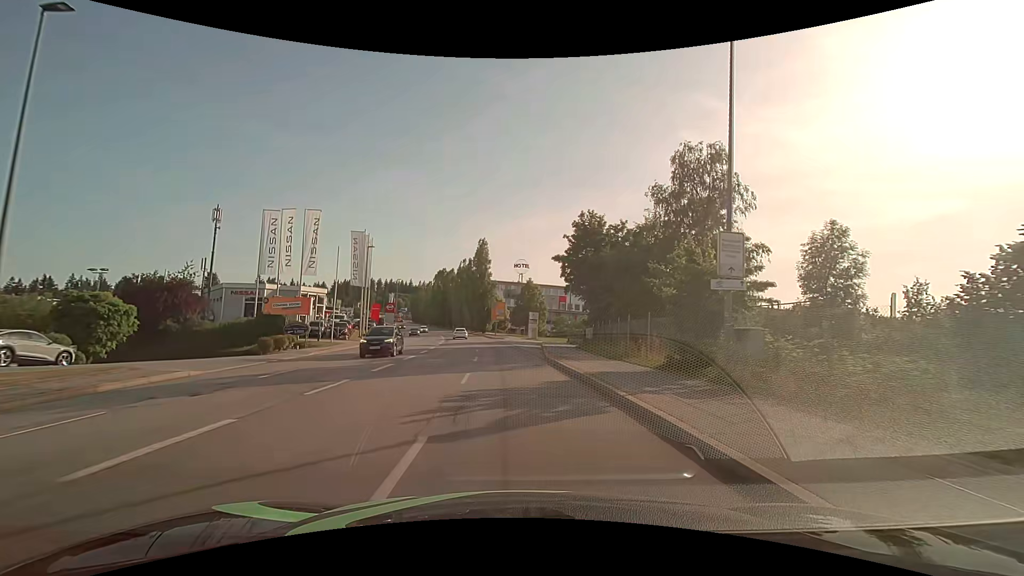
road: tertiary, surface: asphalt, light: Day
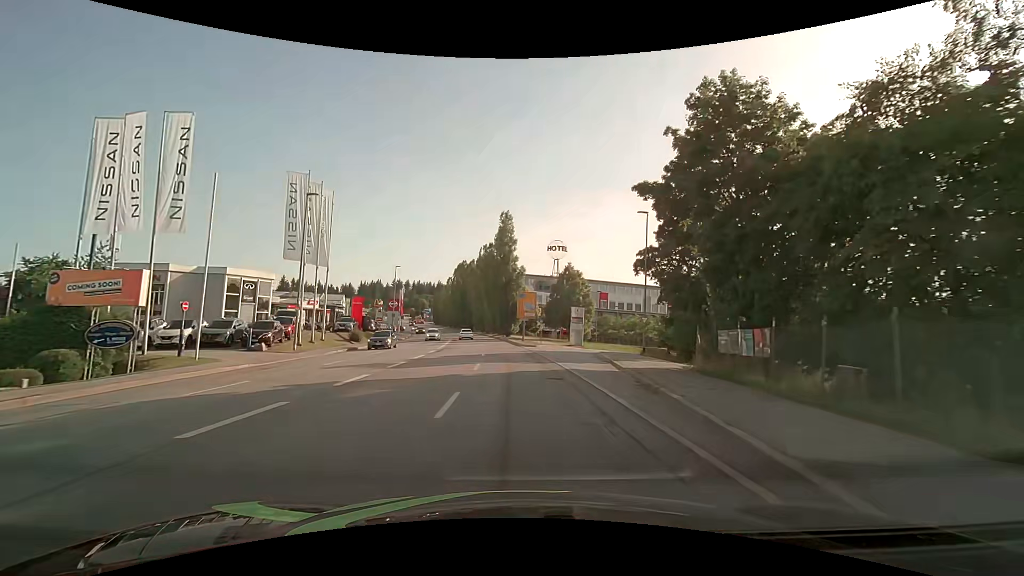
(-0.6, +23.0) m; -3°
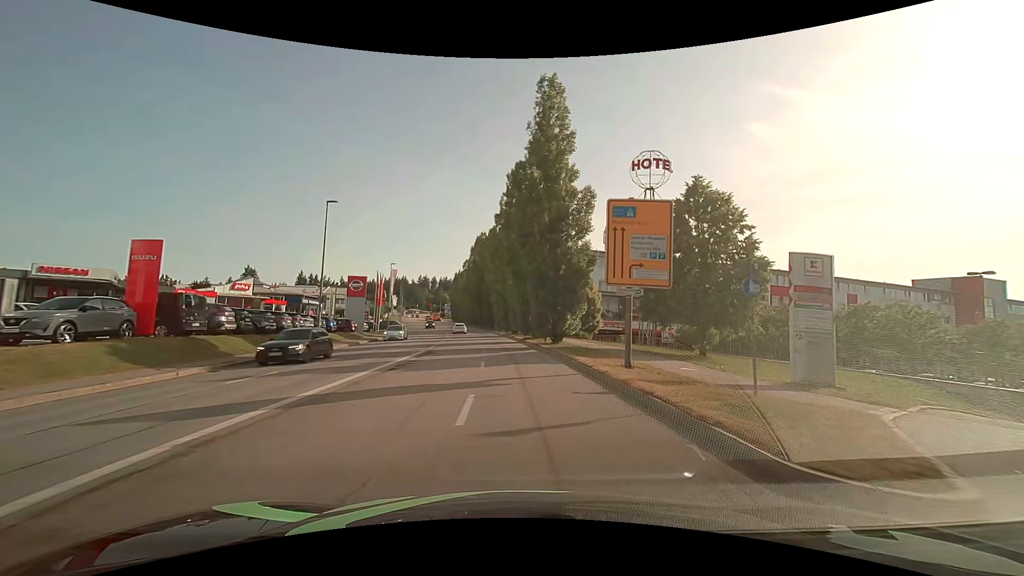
(-1.8, +37.3) m; -4°
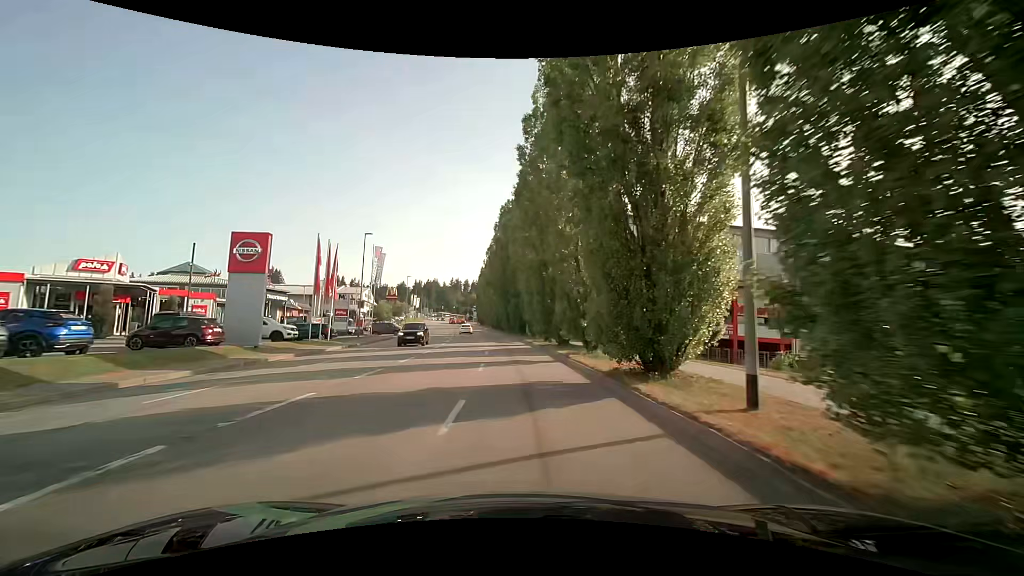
(-0.7, +27.8) m; -4°
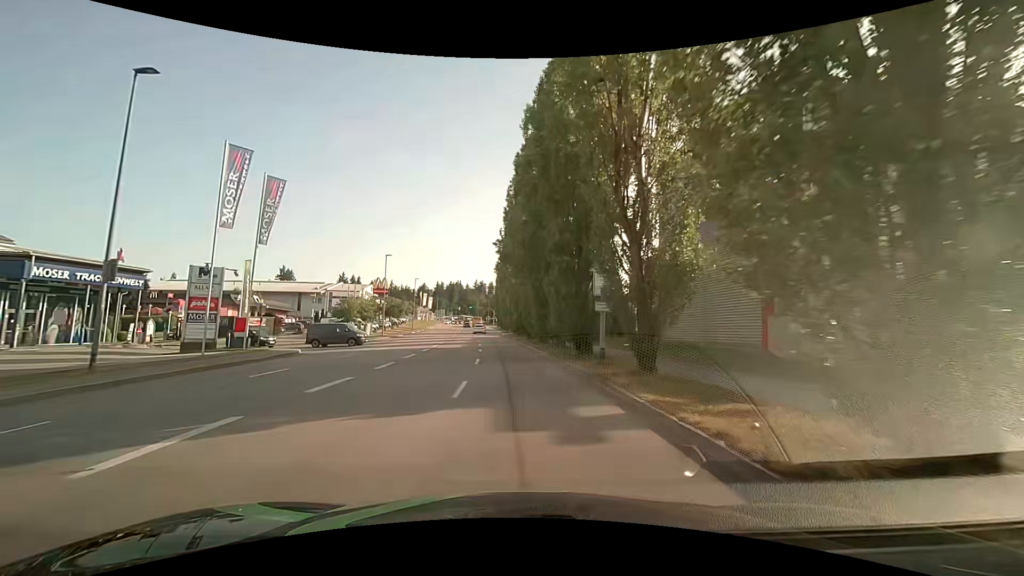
(-0.8, +32.9) m; -3°
(0, +10) (0, +20) (-1, +30) (-1, +40) (-2, +50) (-3, +60) (-4, +70) (-4, +80) (-5, +90) (-6, +100) m
